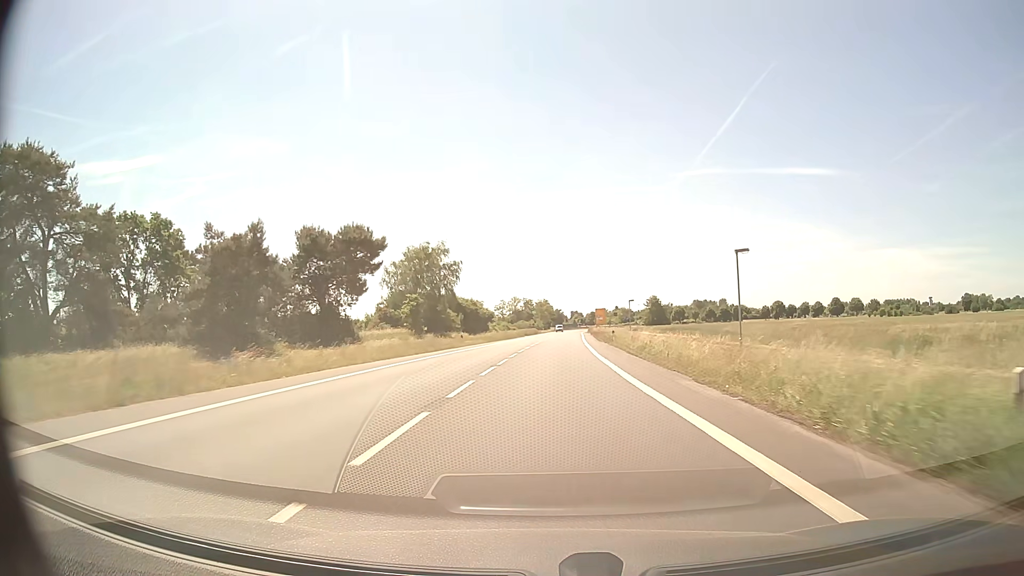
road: primary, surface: asphalt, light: Day
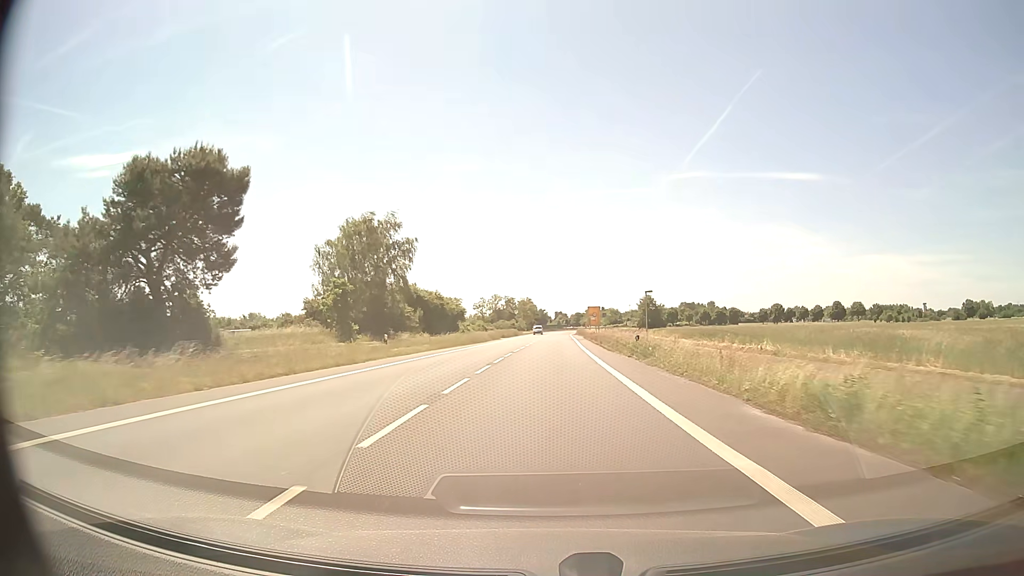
(+0.2, +23.0) m; +1°
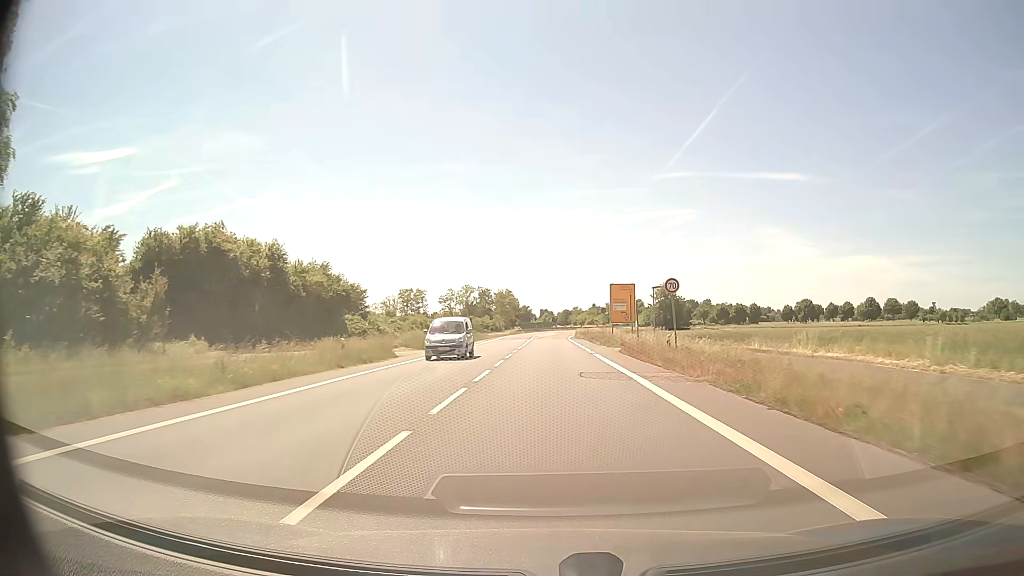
(+0.8, +57.3) m; +1°
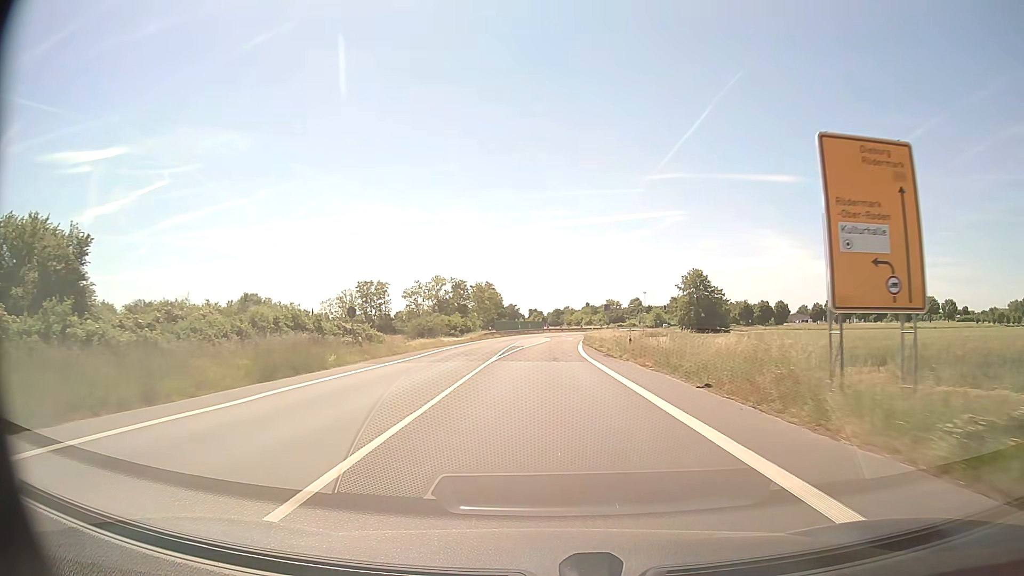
(+0.4, +44.6) m; +1°
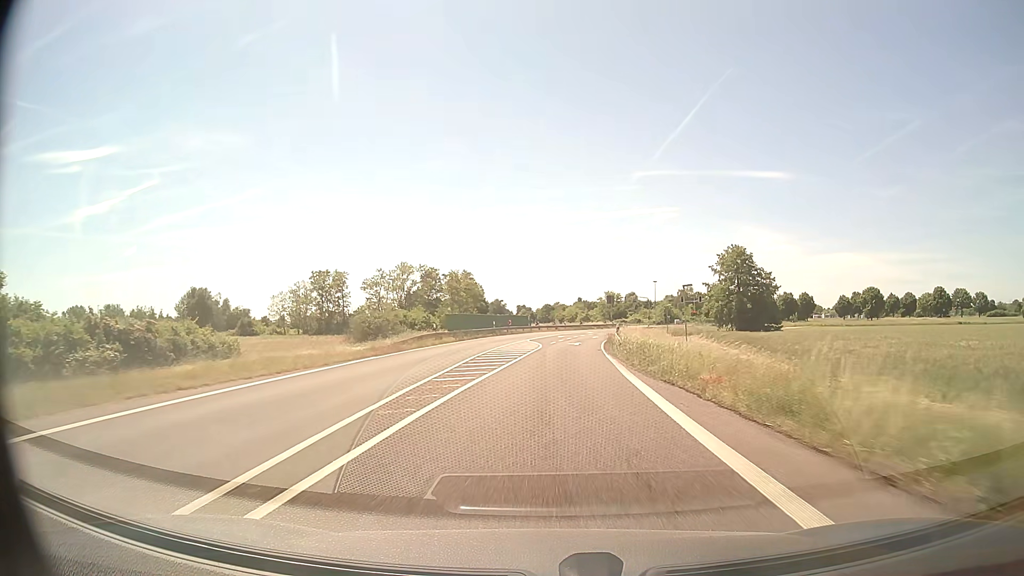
(+0.2, +32.7) m; +1°
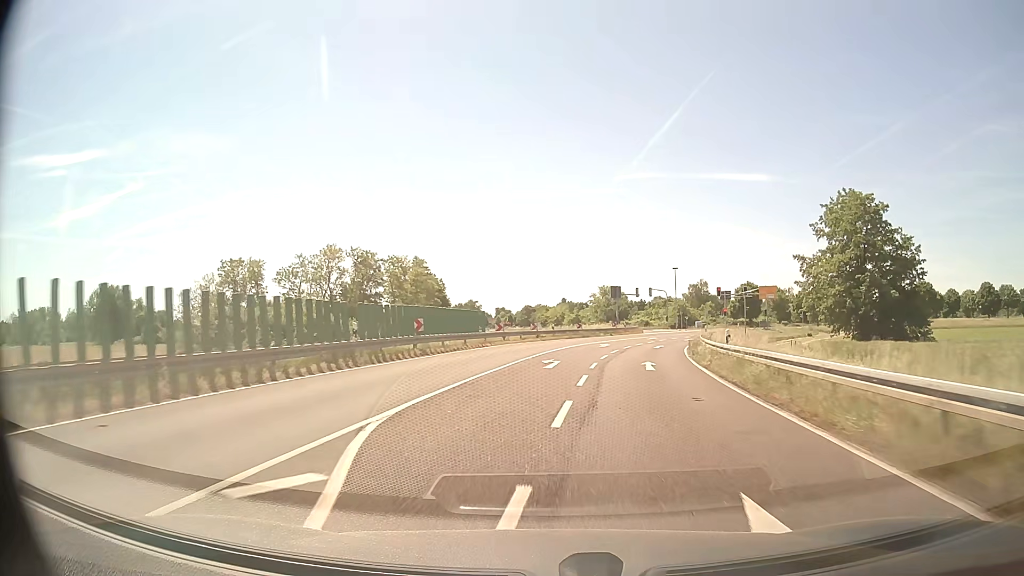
(+0.7, +42.0) m; +1°
